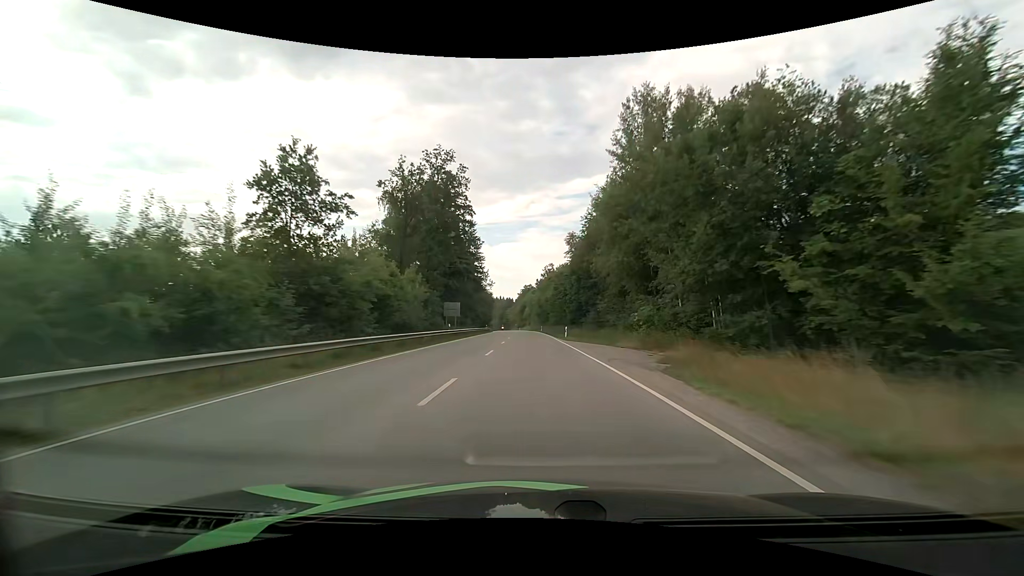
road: primary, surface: asphalt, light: Day
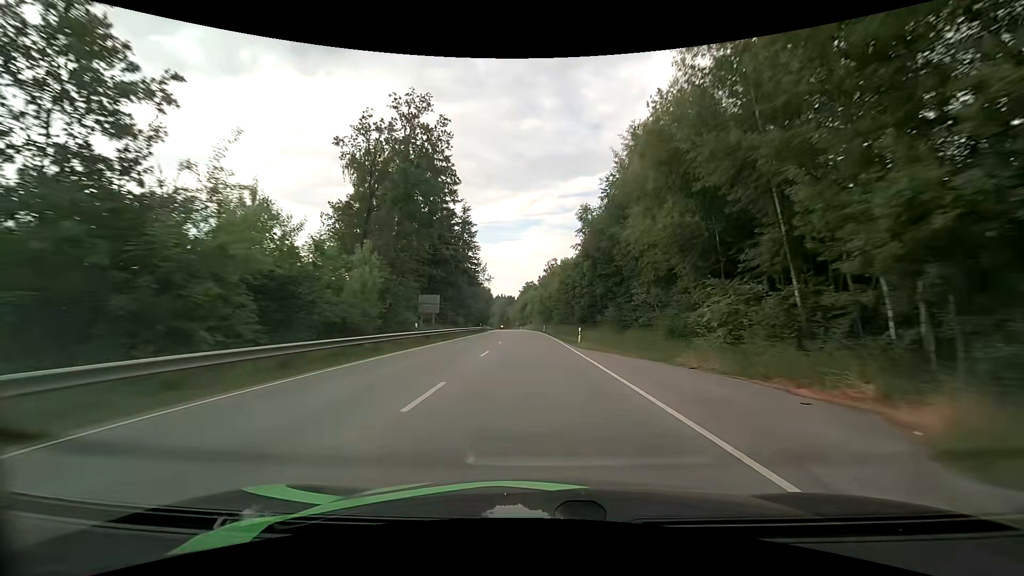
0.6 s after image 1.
(0.0, +12.5) m; 0°
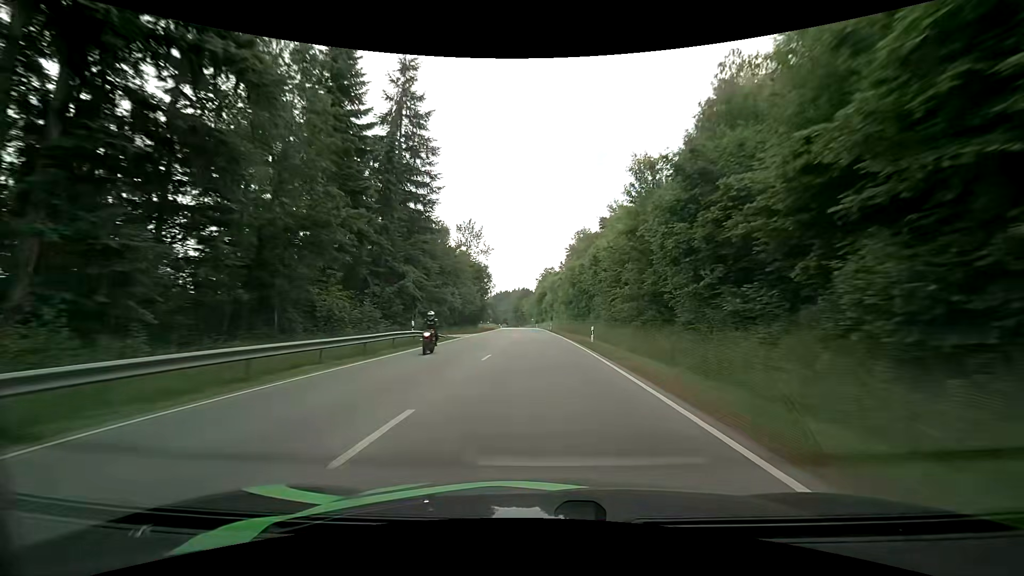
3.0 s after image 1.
(-0.9, +51.5) m; -2°
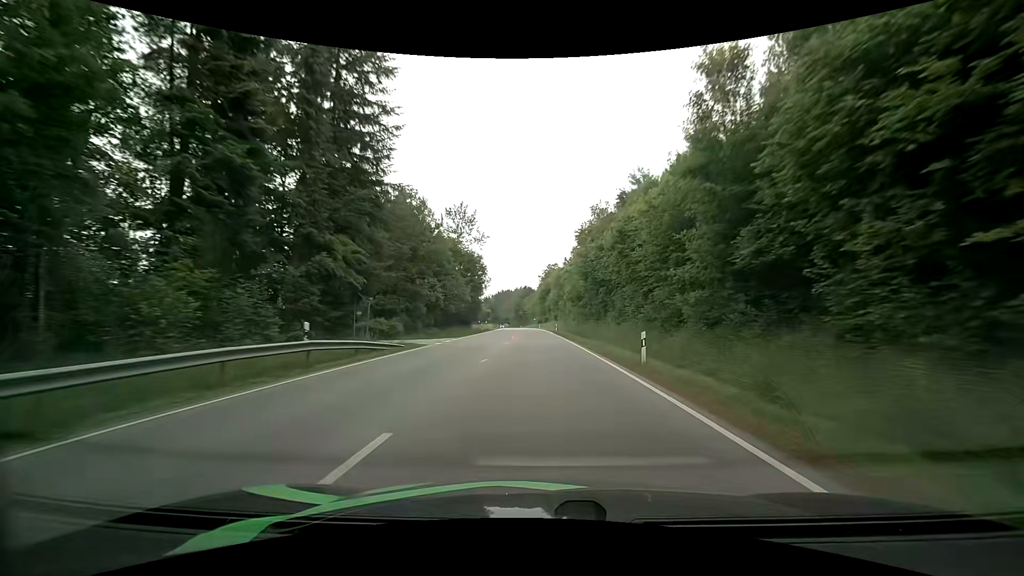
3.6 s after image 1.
(0.0, +13.2) m; 0°
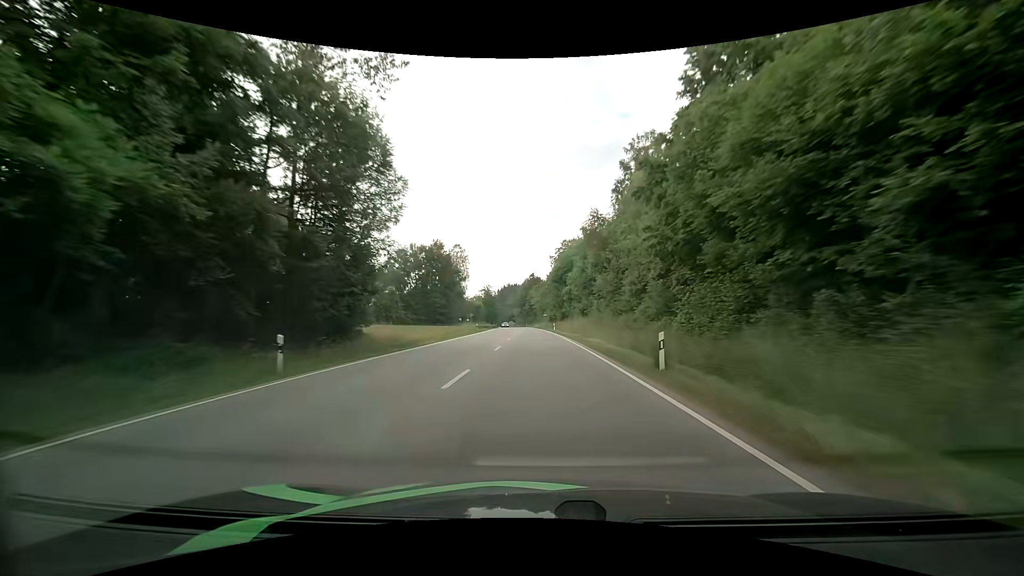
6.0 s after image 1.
(-0.3, +53.9) m; -1°
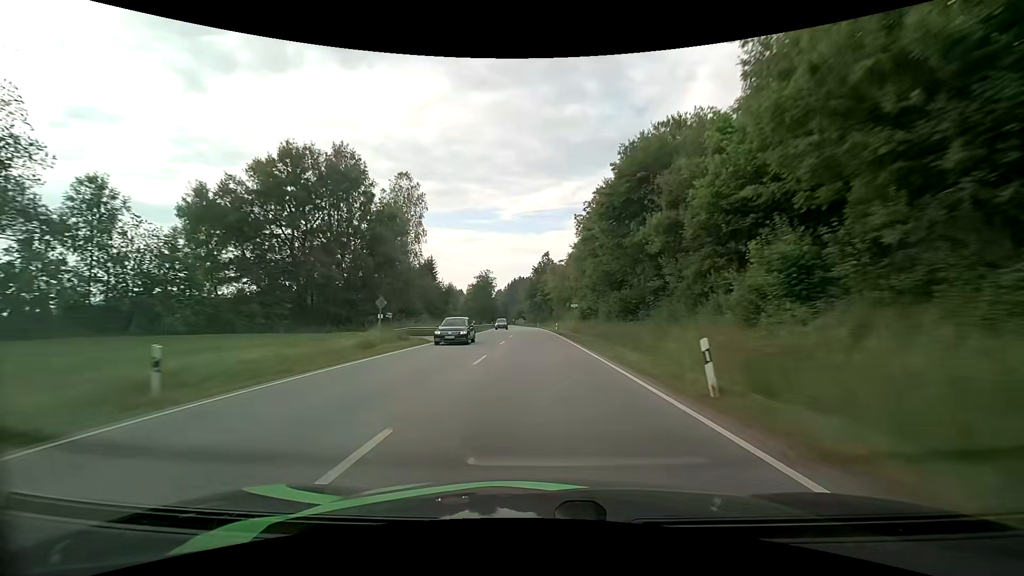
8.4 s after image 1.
(-0.8, +55.0) m; -2°
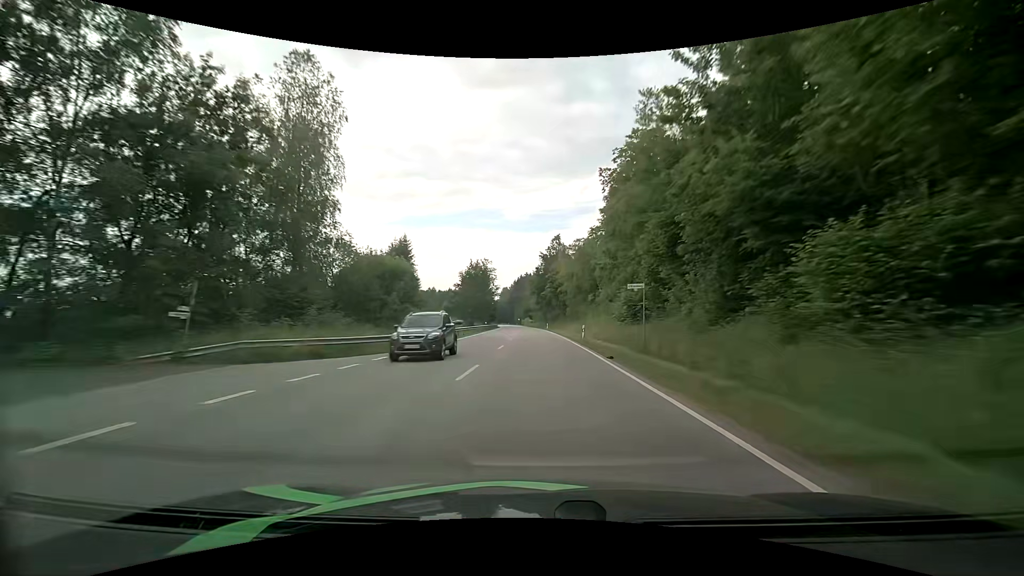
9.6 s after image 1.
(-0.2, +27.8) m; -1°
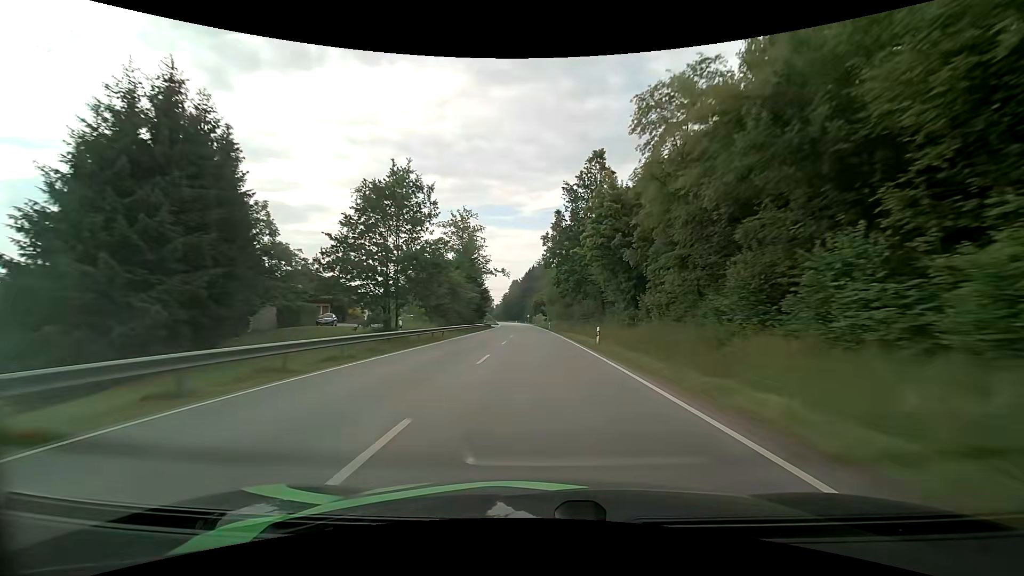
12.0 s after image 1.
(-1.0, +56.4) m; -2°
(0, +10) (0, +20) (0, +30) (0, +40) (0, +50) (-1, +60) (-1, +70) (-1, +80) (-2, +90) (-2, +100) m
